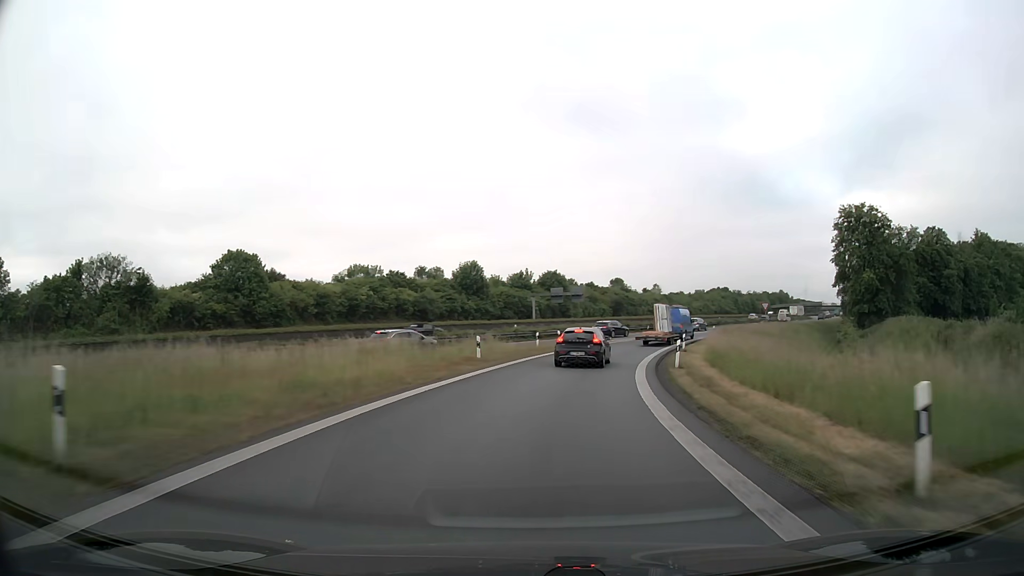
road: motorway_link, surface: asphalt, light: Day
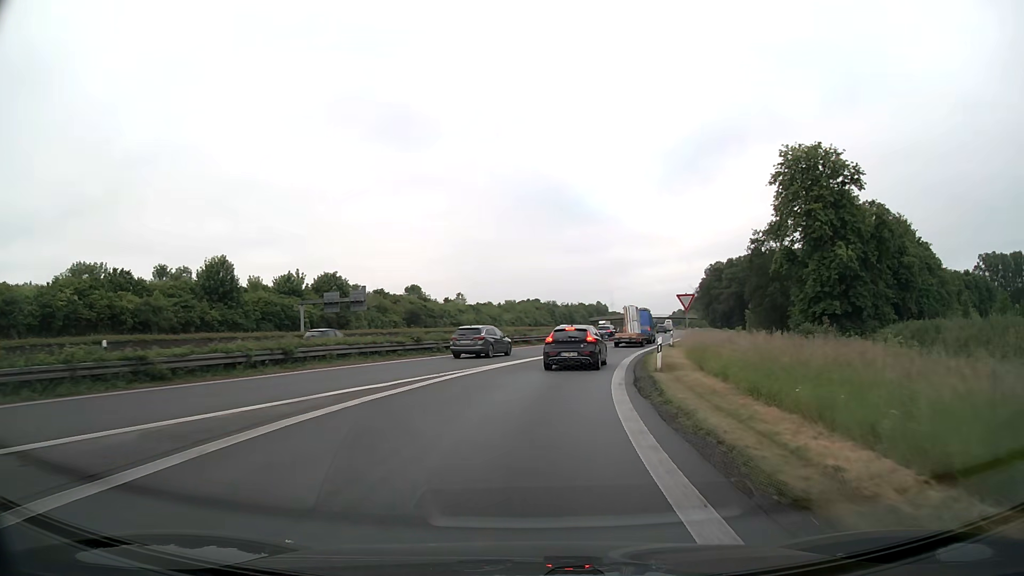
(+5.7, +36.7) m; +17°
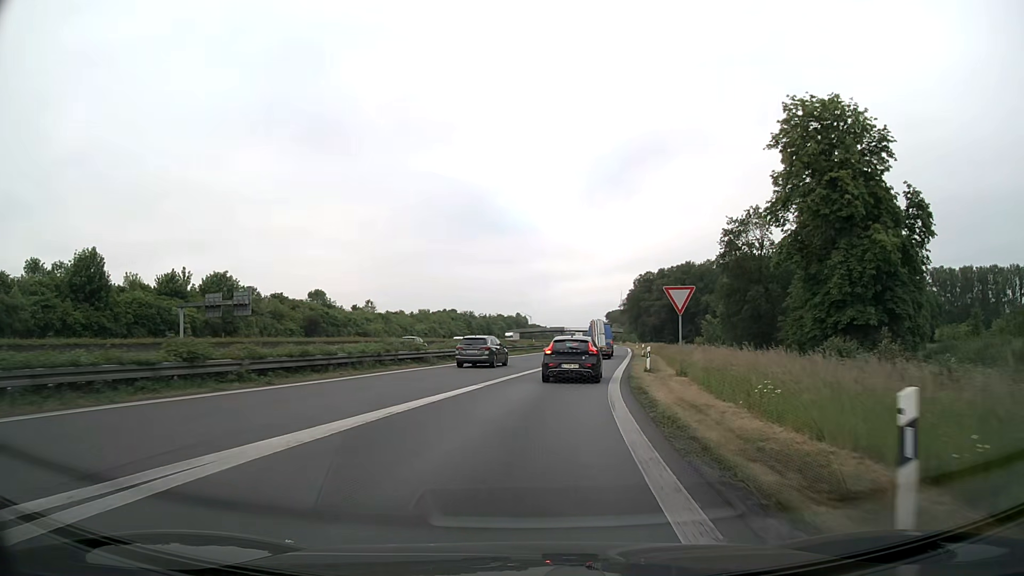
(+1.0, +16.5) m; +7°
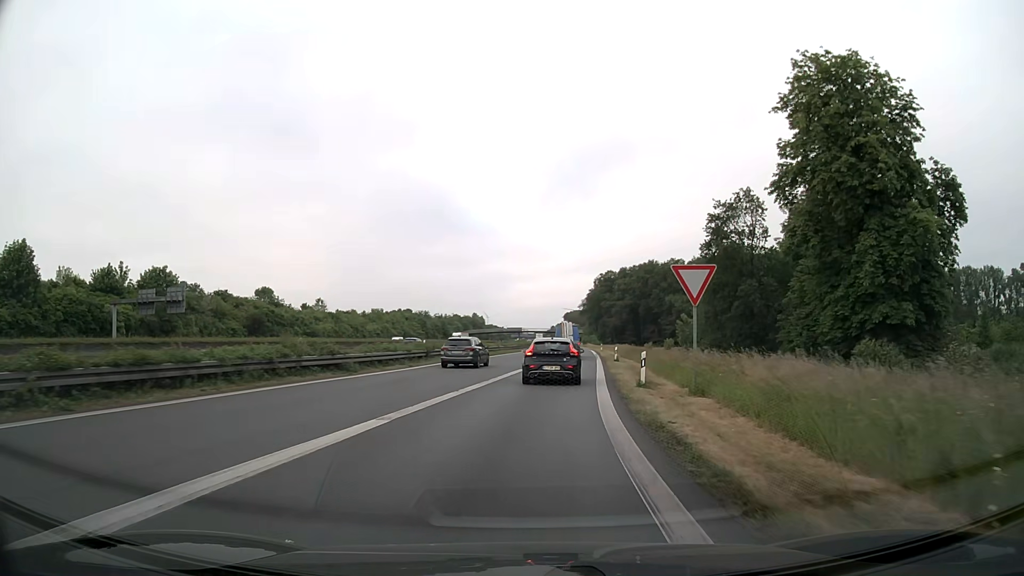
(+0.2, +7.9) m; +4°
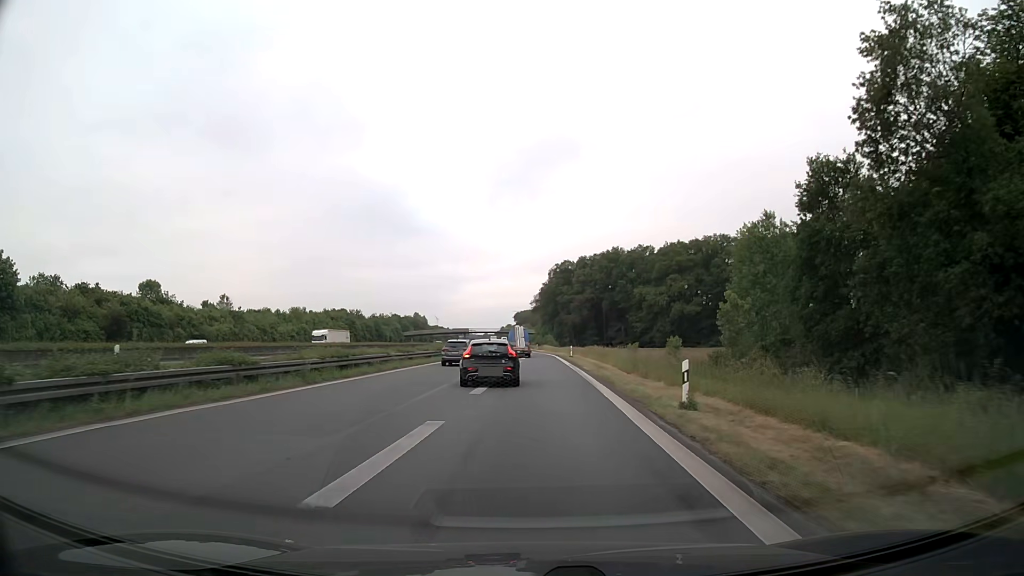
(+1.7, +31.3) m; +4°
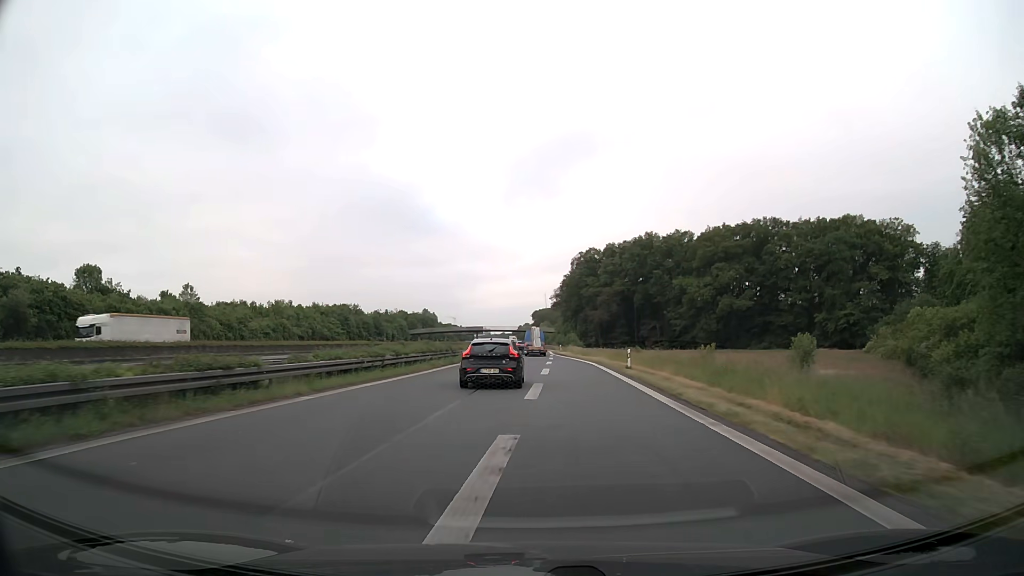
(-0.3, +26.1) m; -2°
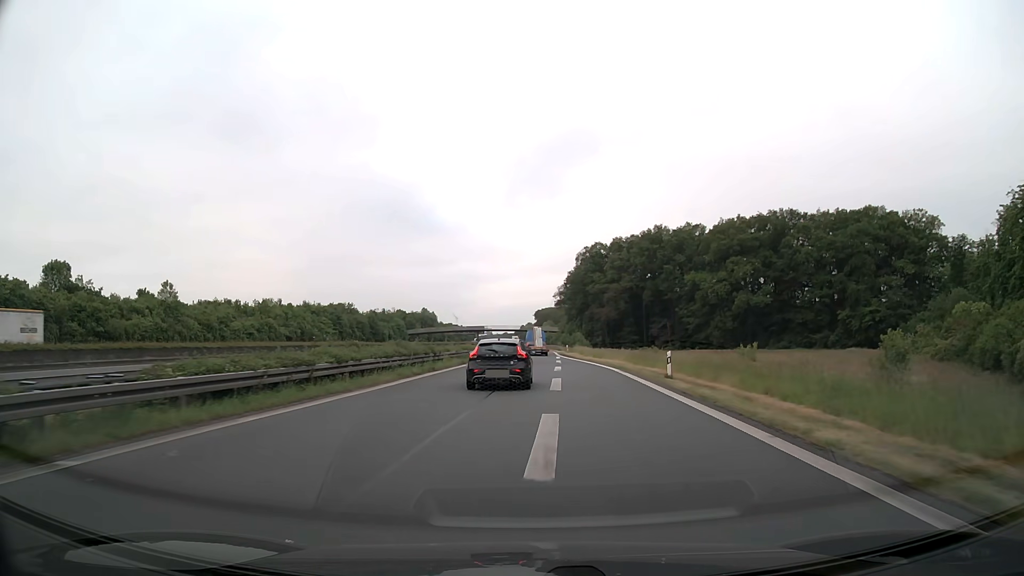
(0.0, +9.3) m; 0°
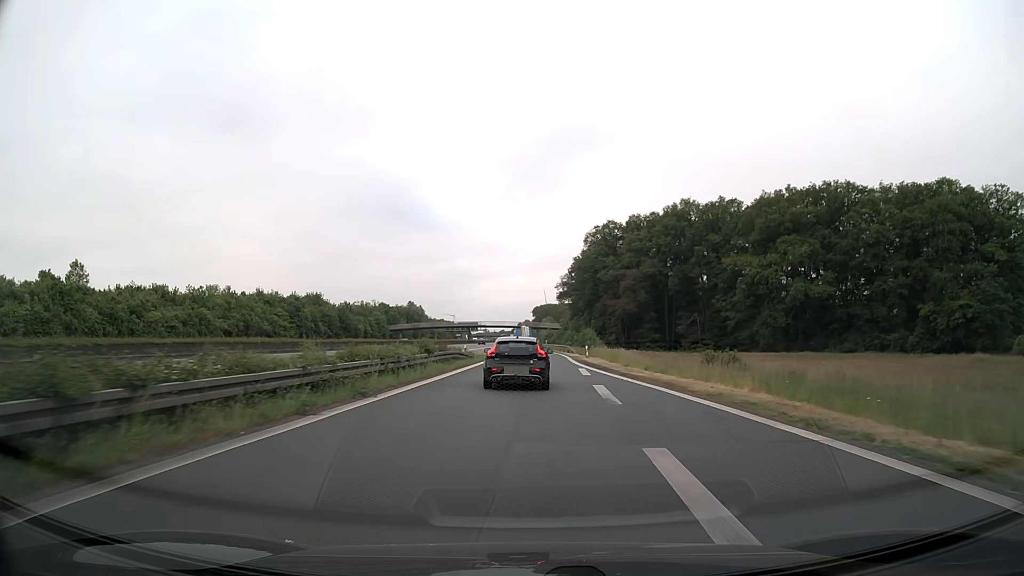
(+0.1, +28.2) m; 0°
(0, +10) (0, +20) (0, +30) (0, +40) (0, +50) (-1, +60) (-1, +70) (-1, +80) (-2, +90) (-2, +100) m
